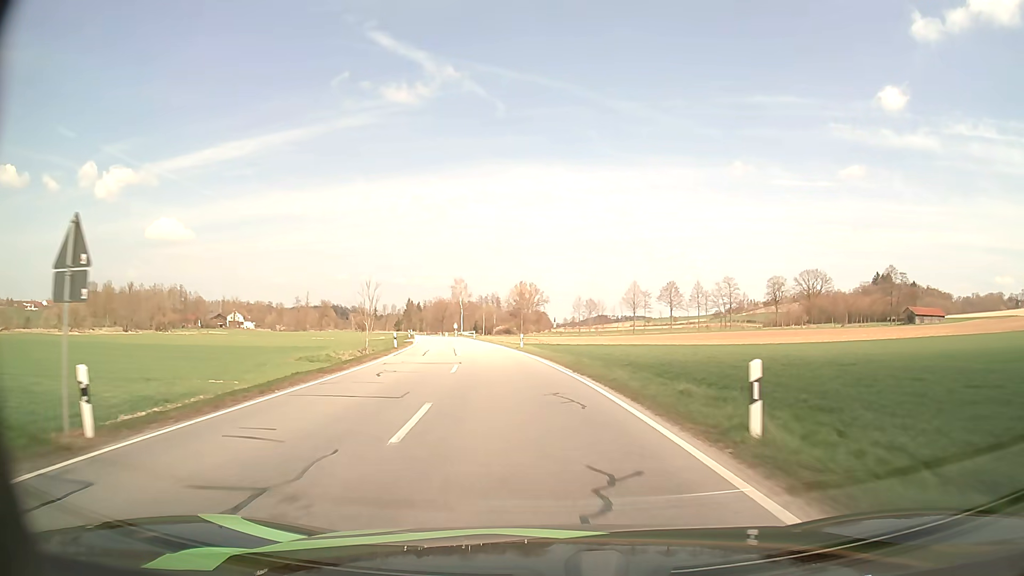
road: secondary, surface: asphalt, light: Day
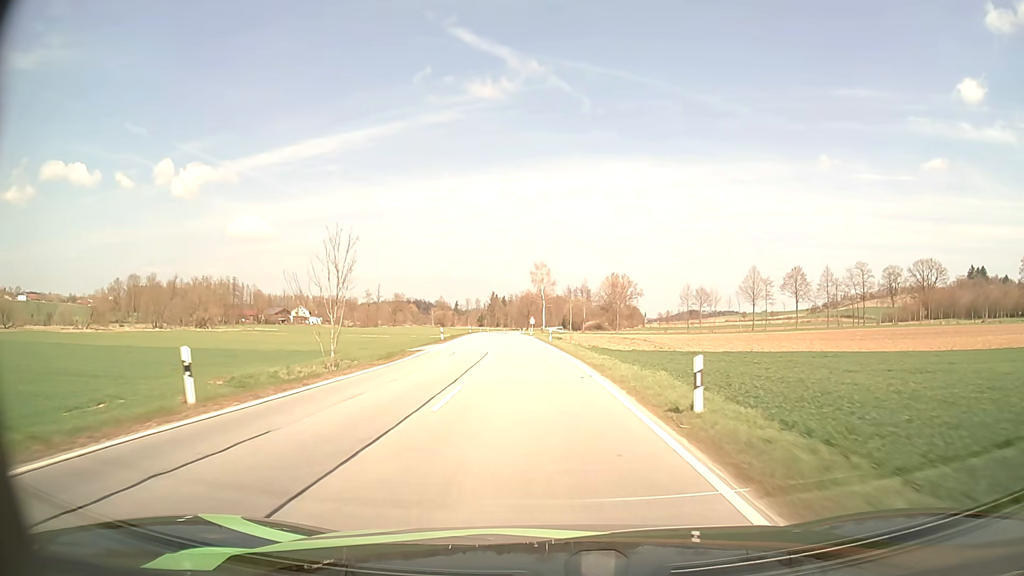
(-2.3, +32.0) m; -8°
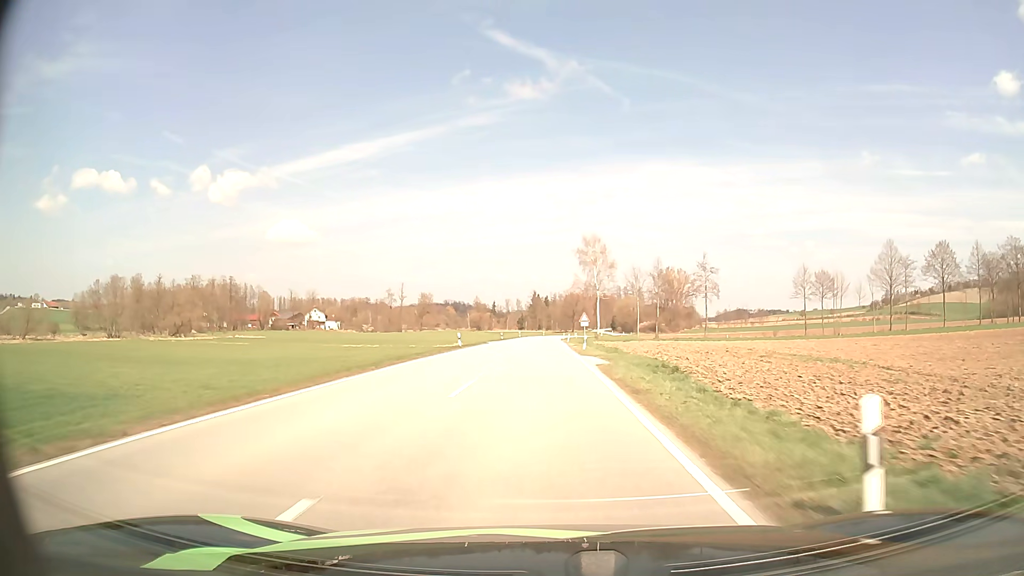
(-1.6, +44.6) m; -4°
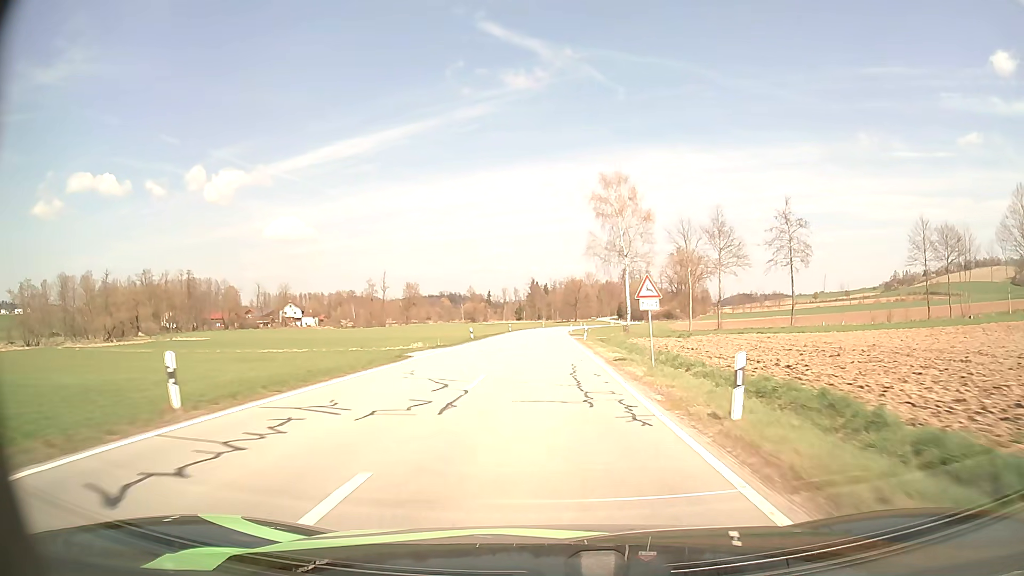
(-0.1, +33.8) m; 0°
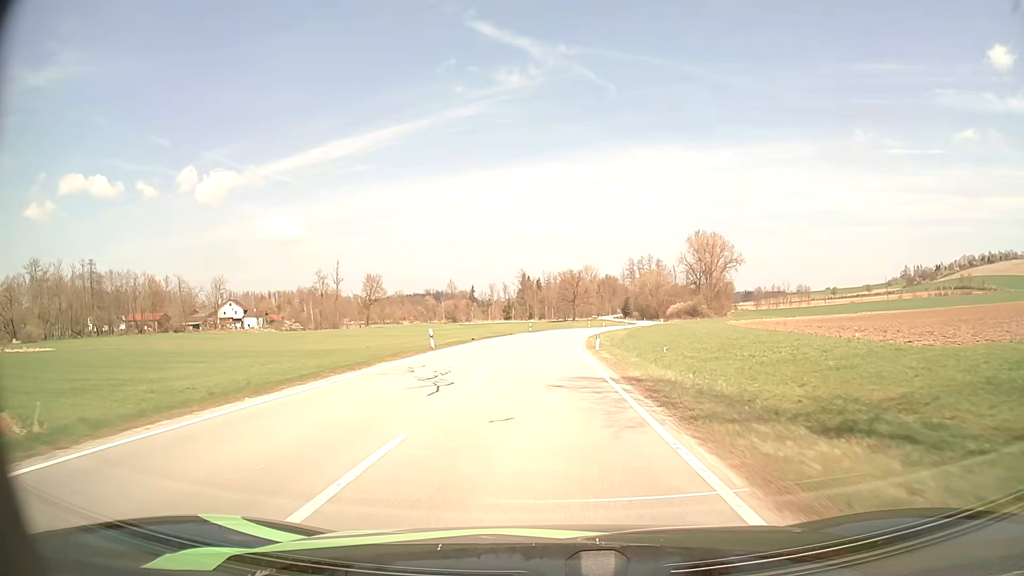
(+0.3, +55.7) m; 0°
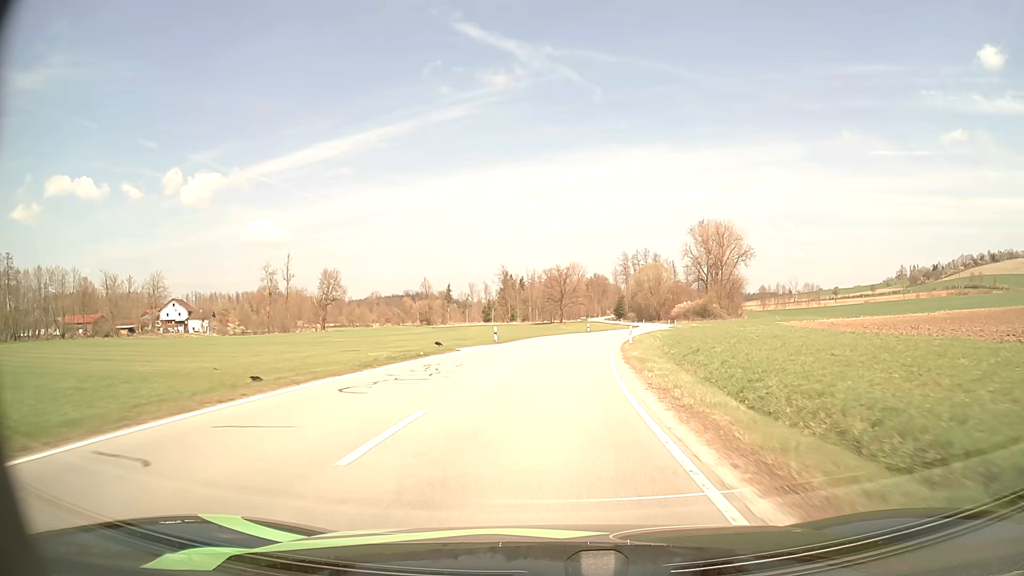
(+0.4, +32.6) m; +1°
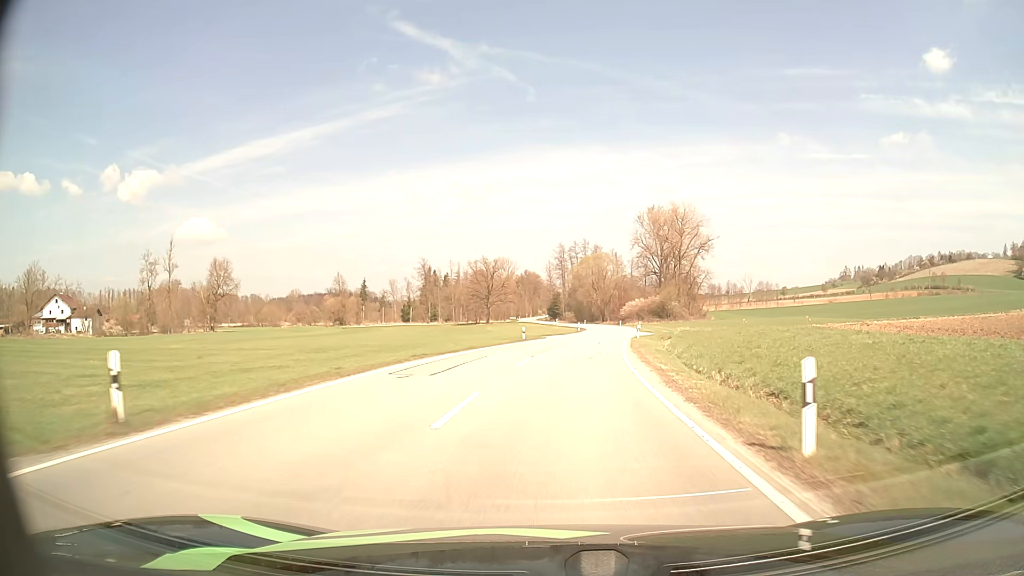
(+1.4, +32.2) m; +6°
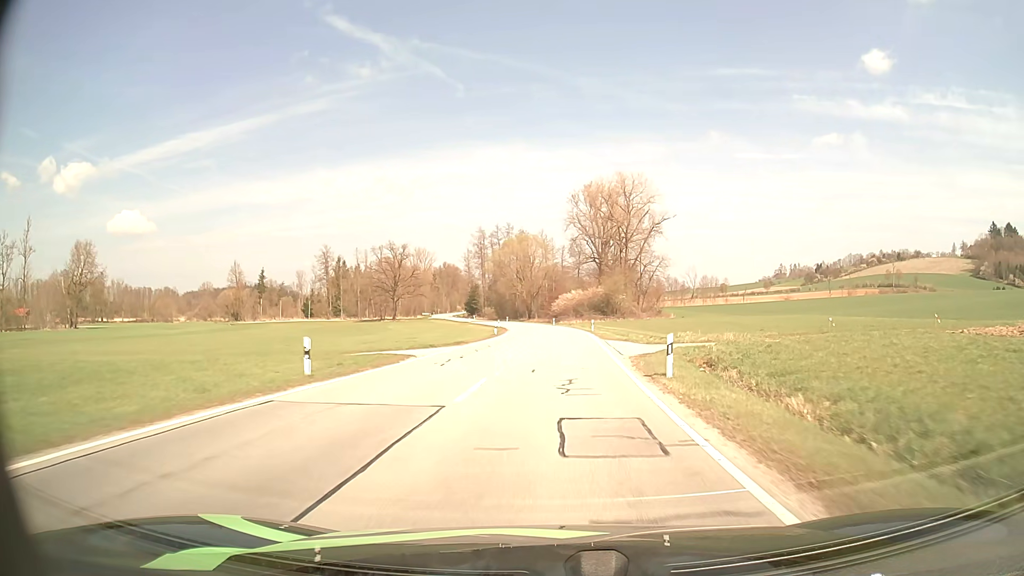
(+1.9, +32.4) m; +6°
(0, +10) (+1, +20) (+1, +30) (+1, +40) (+2, +50) (+2, +60) (+2, +70) (+1, +80) (0, +90) (-1, +100) m
